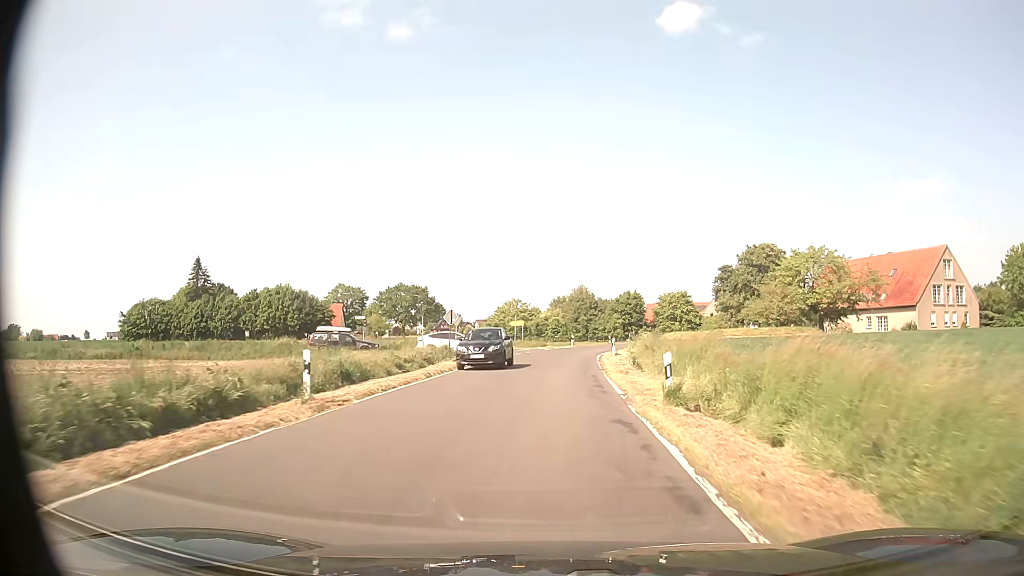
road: secondary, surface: asphalt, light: Day
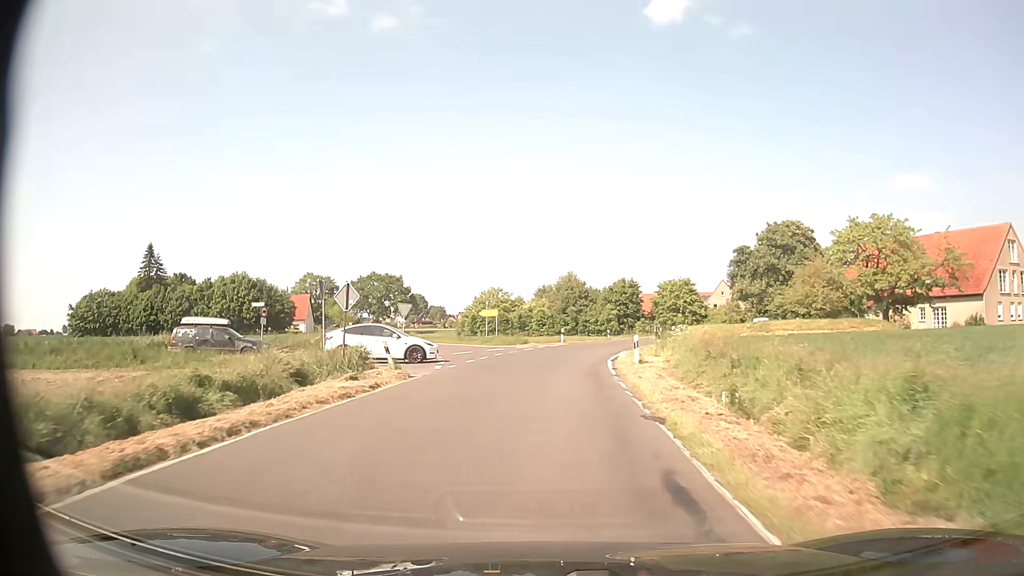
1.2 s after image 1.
(+0.4, +15.5) m; +2°
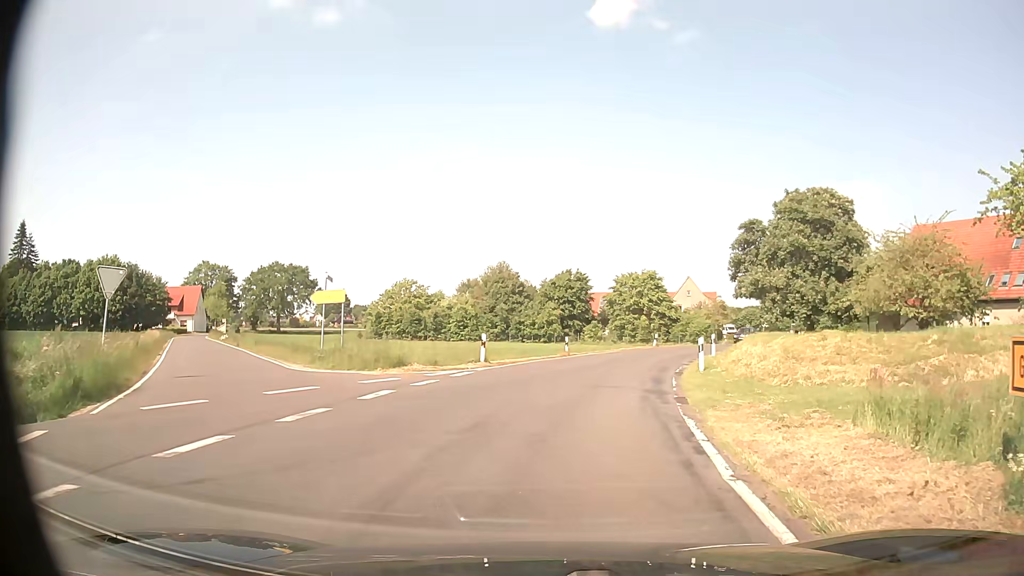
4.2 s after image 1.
(+0.4, +25.2) m; +5°
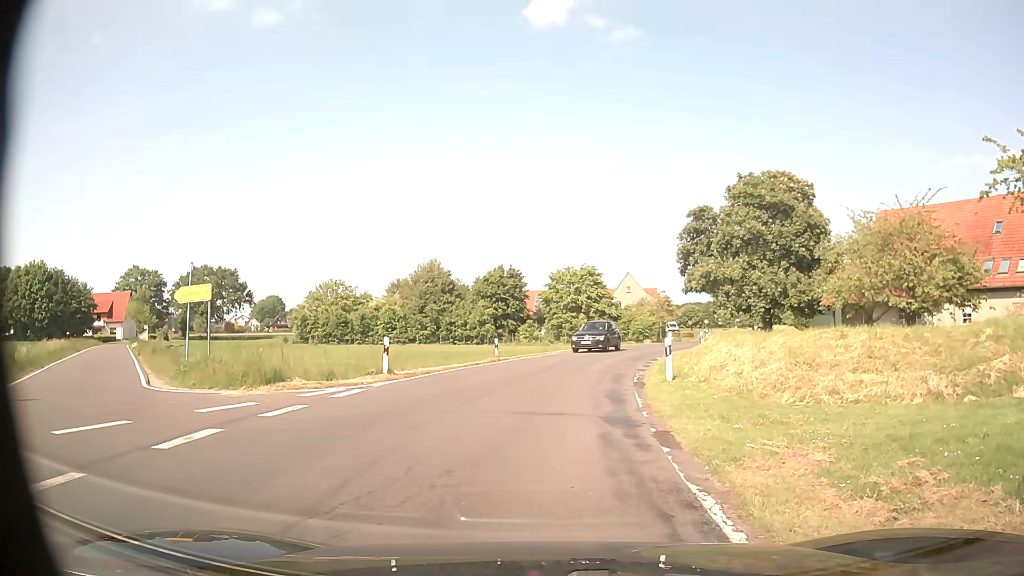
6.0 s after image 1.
(+0.3, +4.7) m; +6°
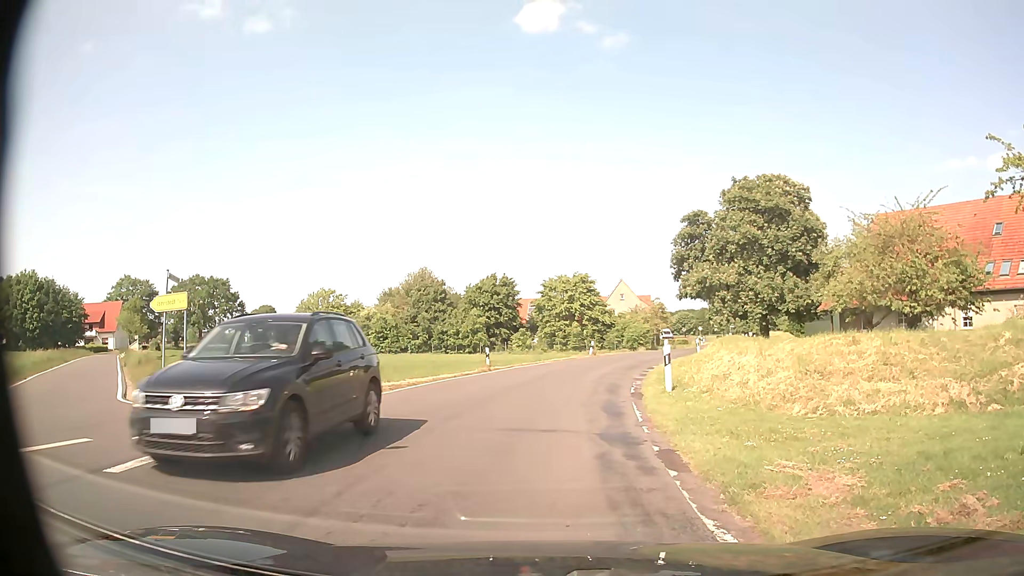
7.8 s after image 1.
(0.0, +0.9) m; 0°
